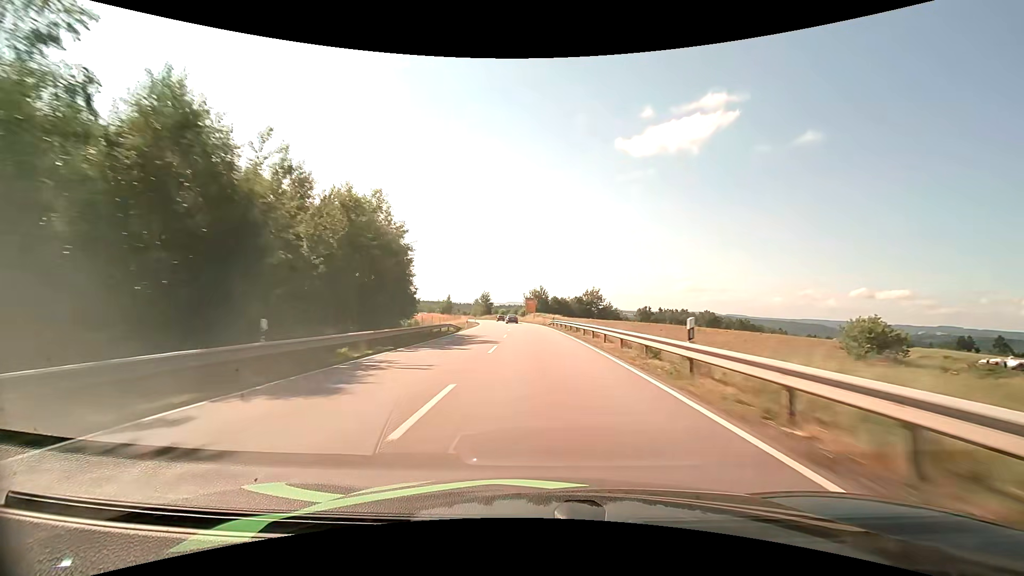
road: primary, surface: asphalt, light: Day
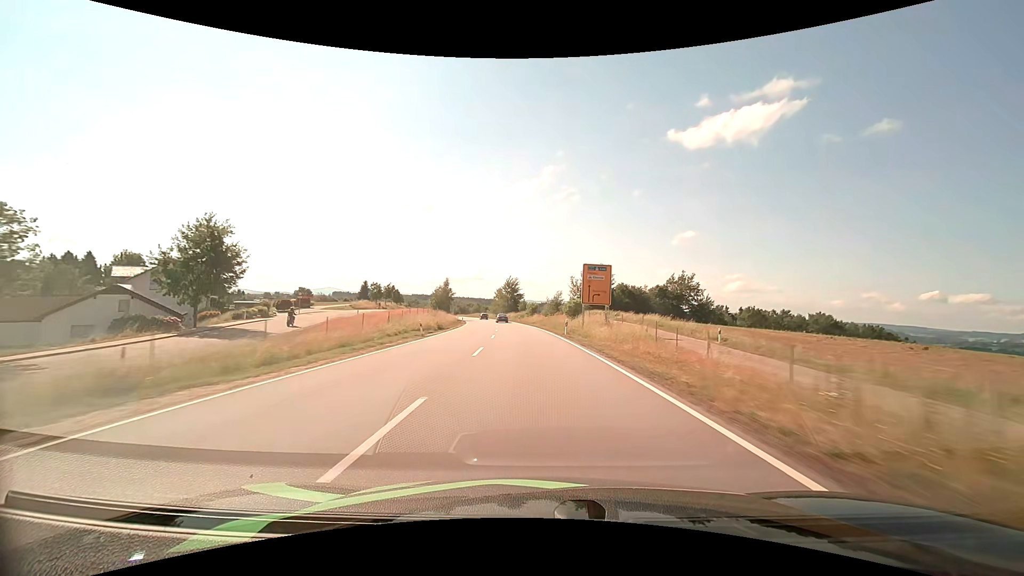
(-2.9, +73.4) m; -5°
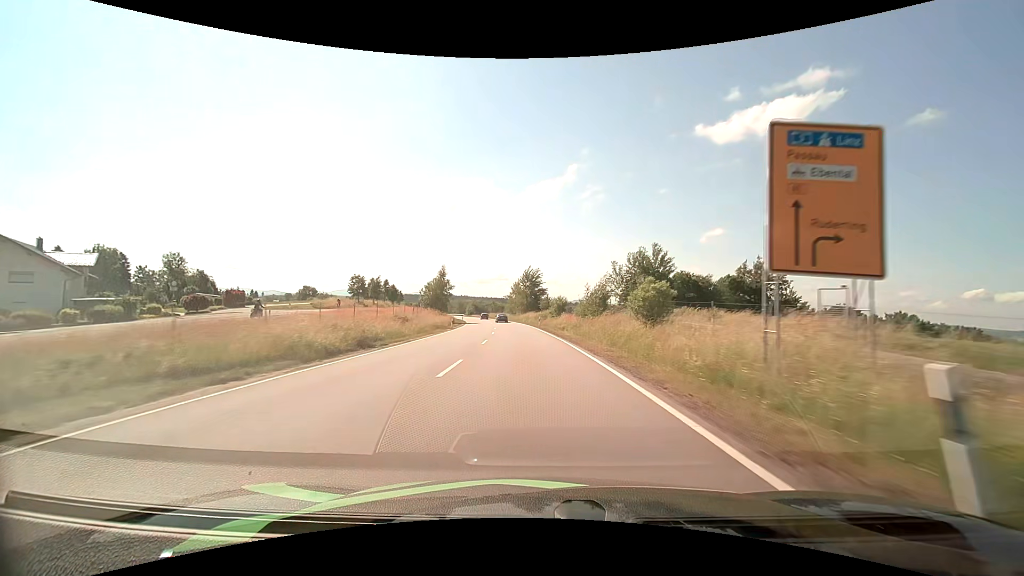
(-0.6, +29.4) m; -3°
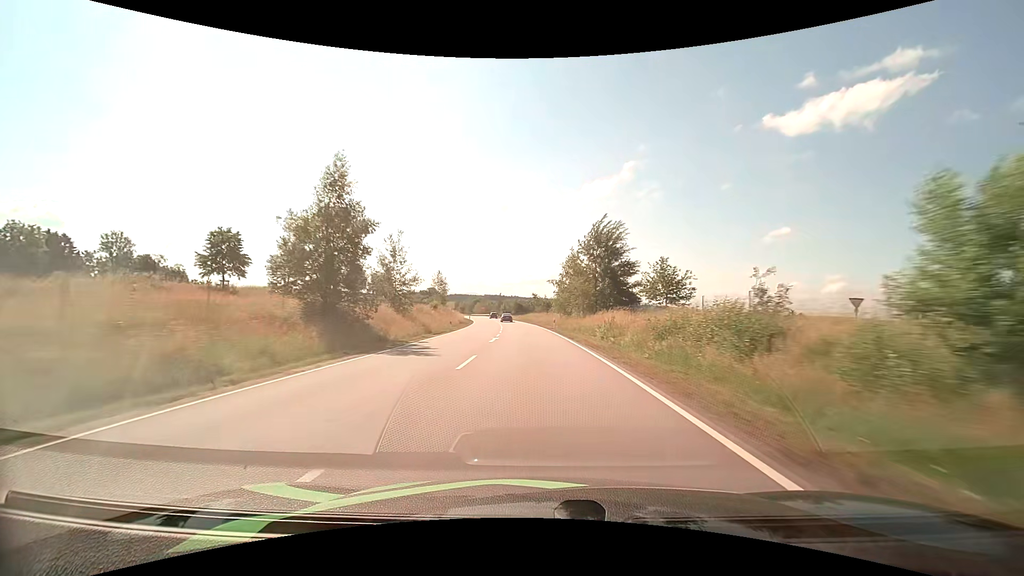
(-3.1, +58.5) m; -6°
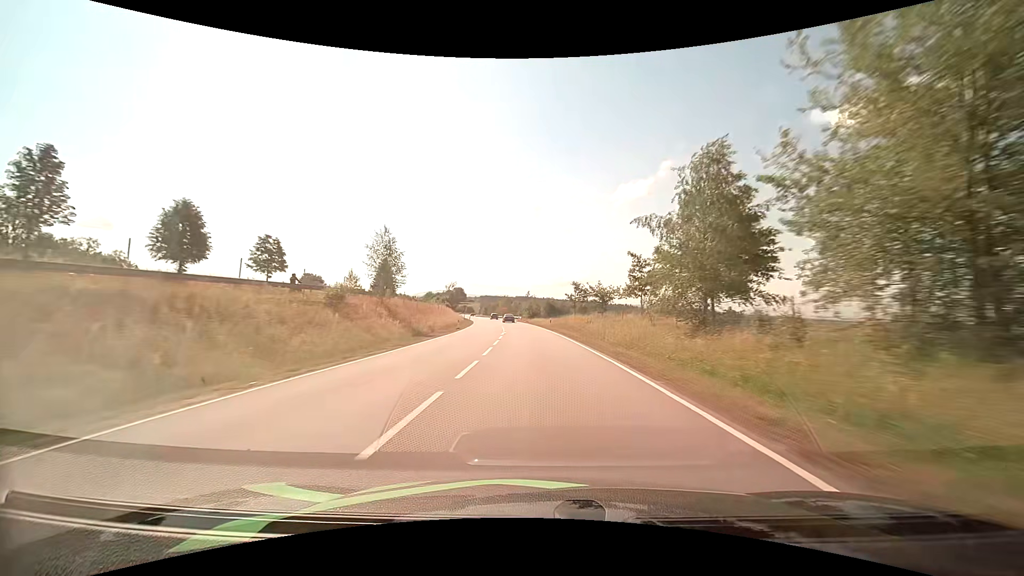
(-1.6, +44.1) m; -4°
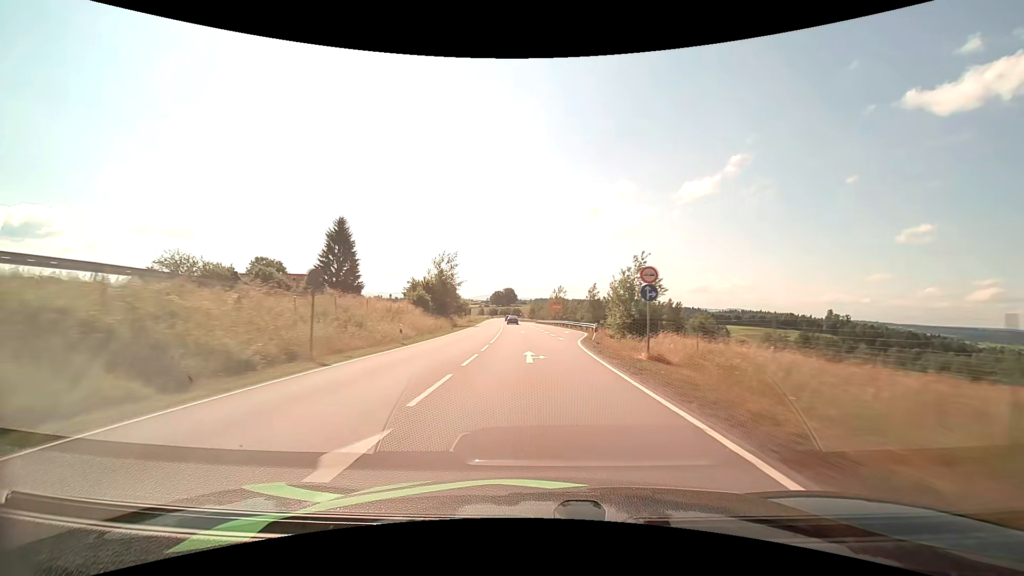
(-3.8, +75.8) m; -6°
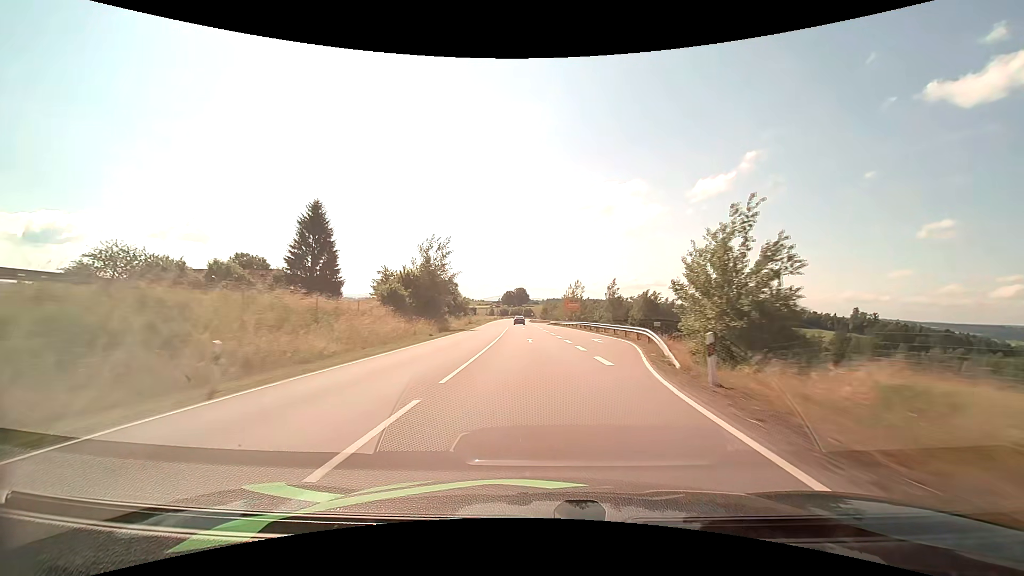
(-0.2, +15.5) m; -1°
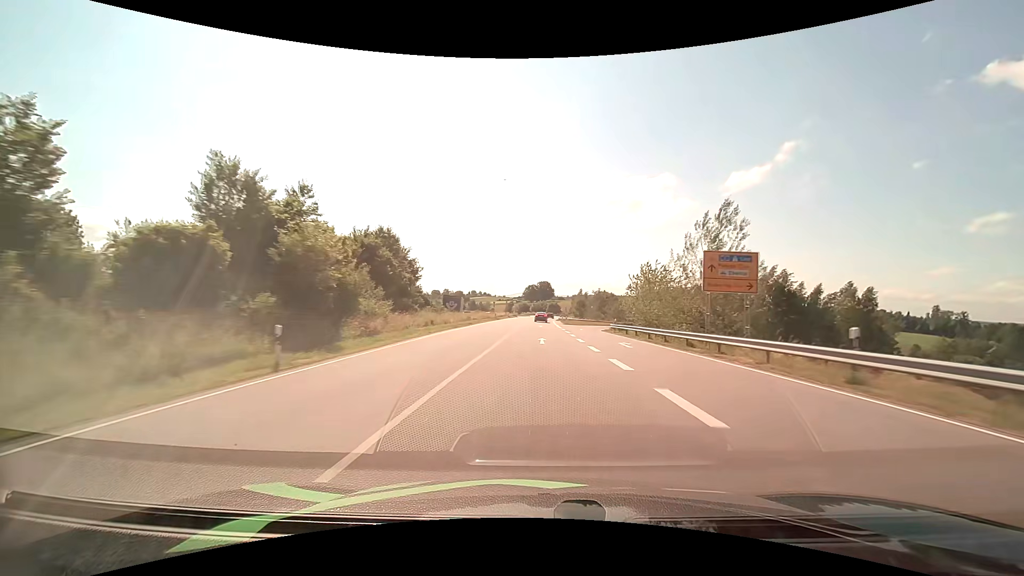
(-2.1, +61.7) m; -3°
(0, +10) (0, +20) (0, +30) (0, +40) (0, +50) (0, +60) (+1, +70) (+1, +80) (+1, +90) (+2, +100) m
